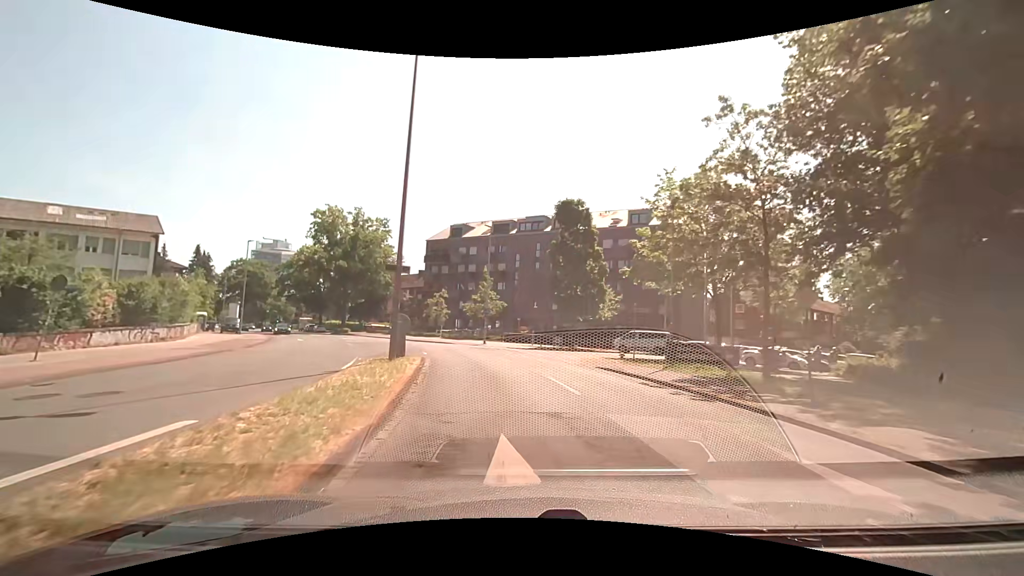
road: primary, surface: asphalt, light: Day
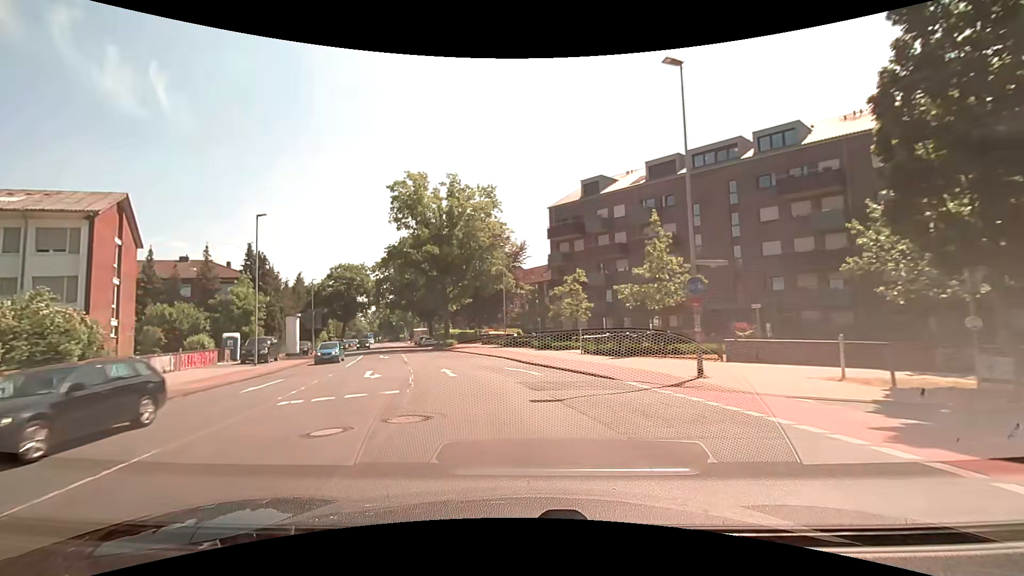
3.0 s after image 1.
(-3.5, +27.1) m; -16°
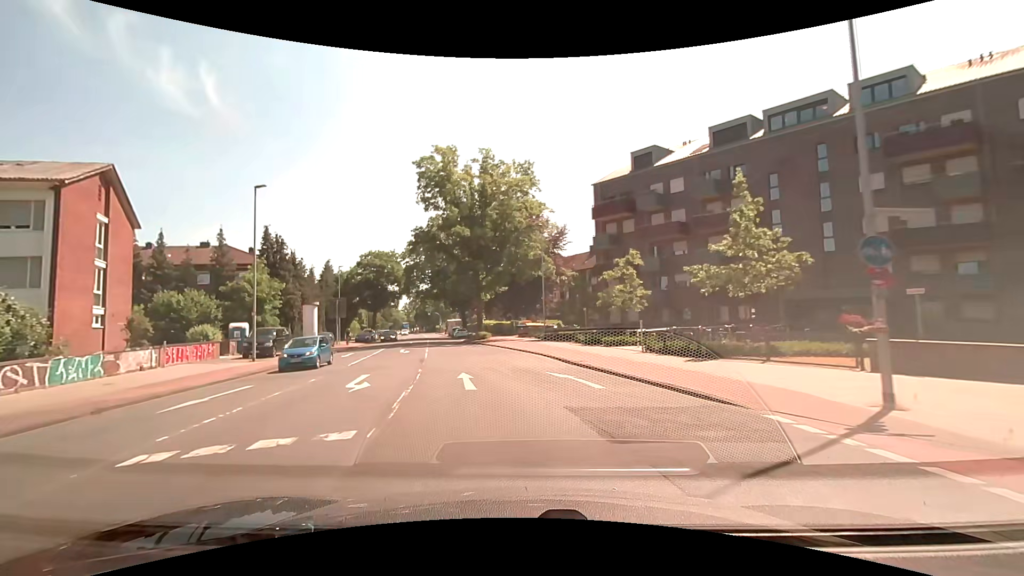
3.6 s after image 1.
(-0.2, +6.0) m; -4°
(-1, +10) (-2, +20) (-4, +30) (-6, +39) (-8, +49) (-10, +59) (-12, +69) (-14, +79) (-16, +88) (-18, +98) m
